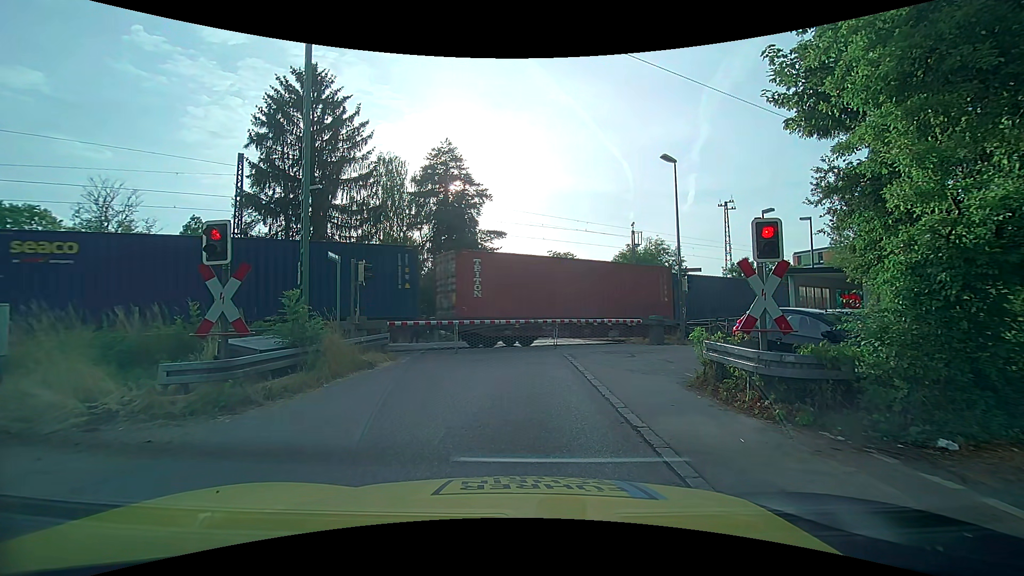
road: unclassified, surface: asphalt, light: Day
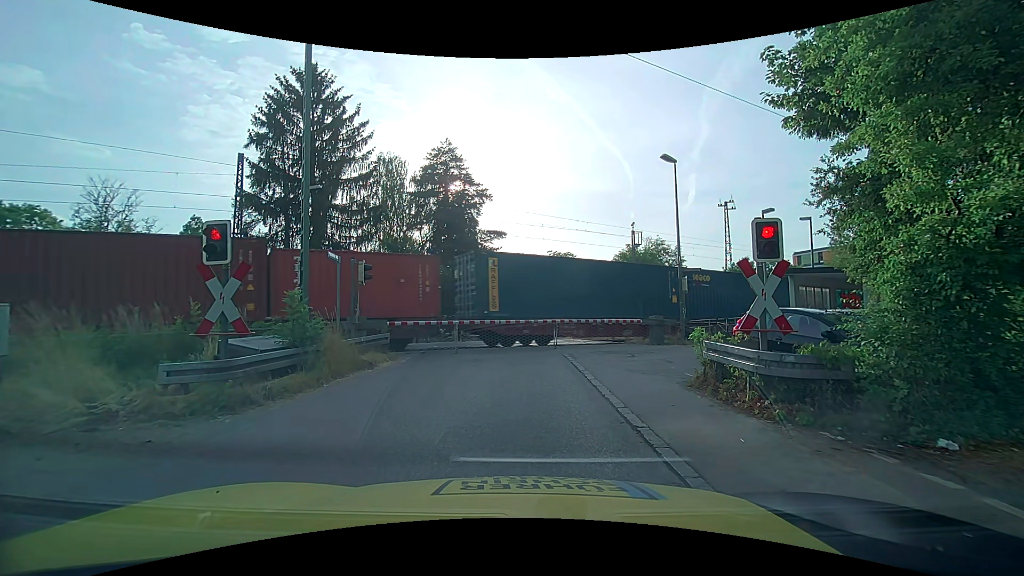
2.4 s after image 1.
(0.0, 0.0) m; 0°
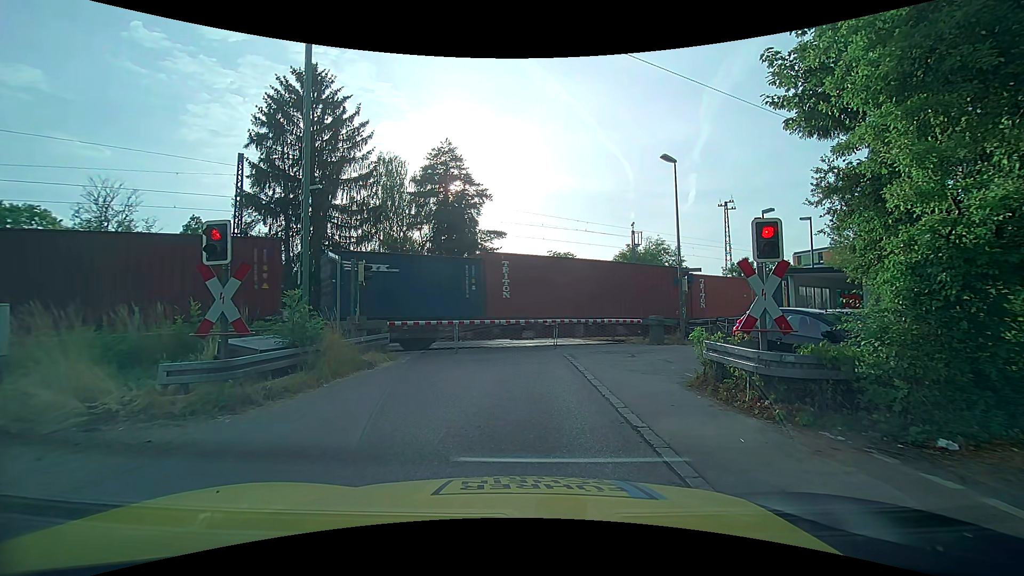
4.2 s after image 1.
(0.0, 0.0) m; 0°
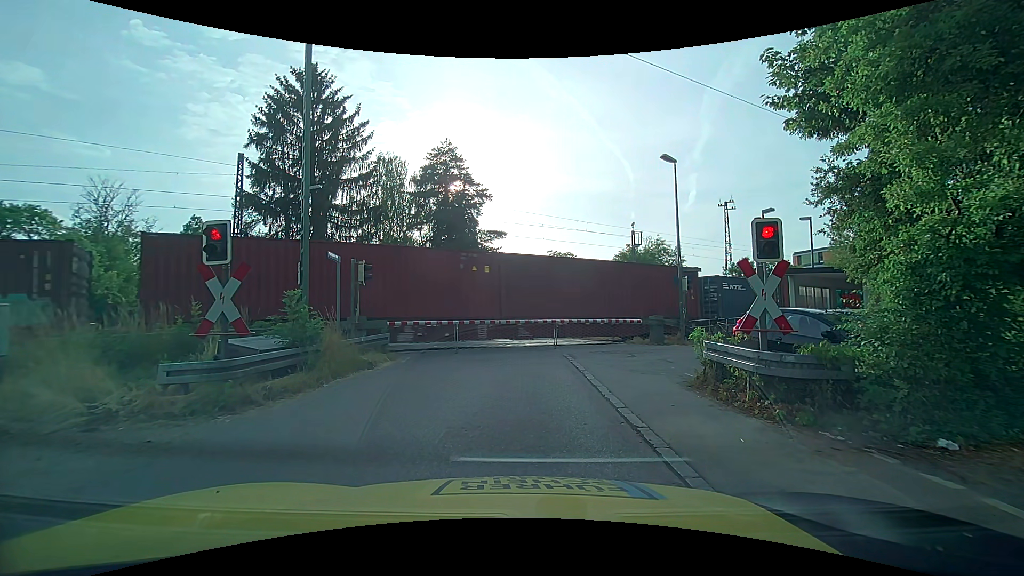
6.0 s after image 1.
(0.0, 0.0) m; 0°
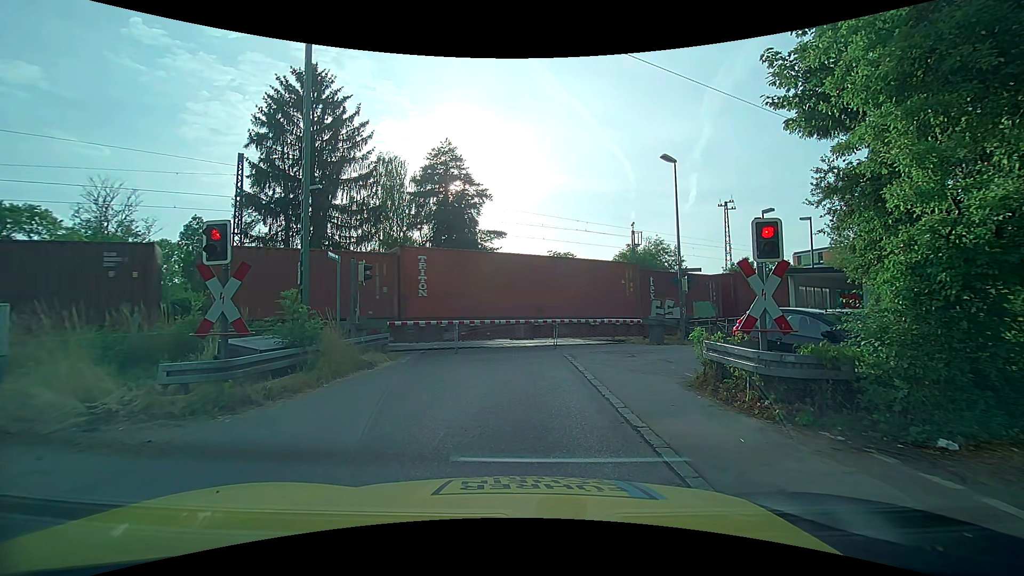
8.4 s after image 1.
(0.0, 0.0) m; 0°
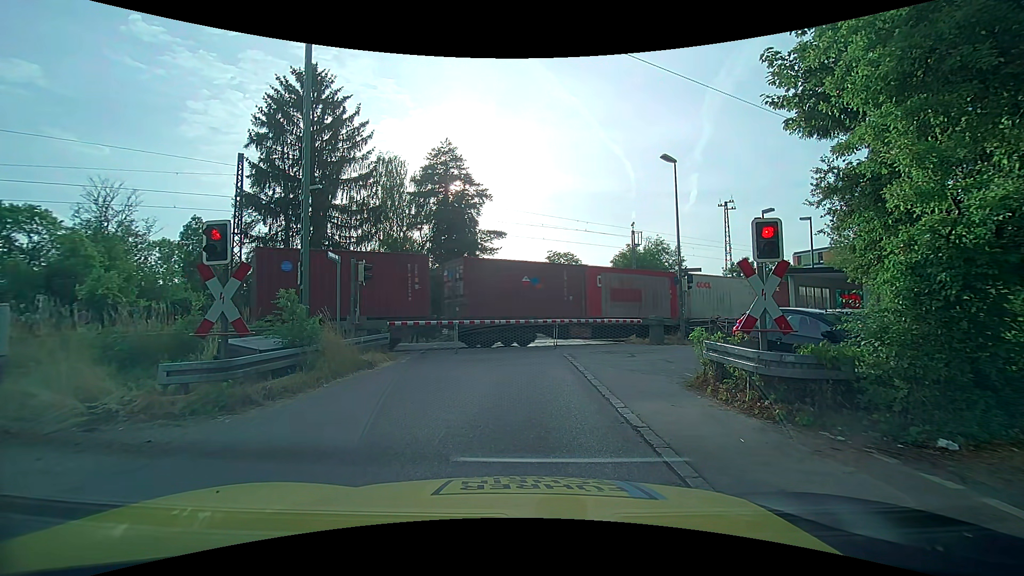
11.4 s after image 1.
(0.0, 0.0) m; 0°
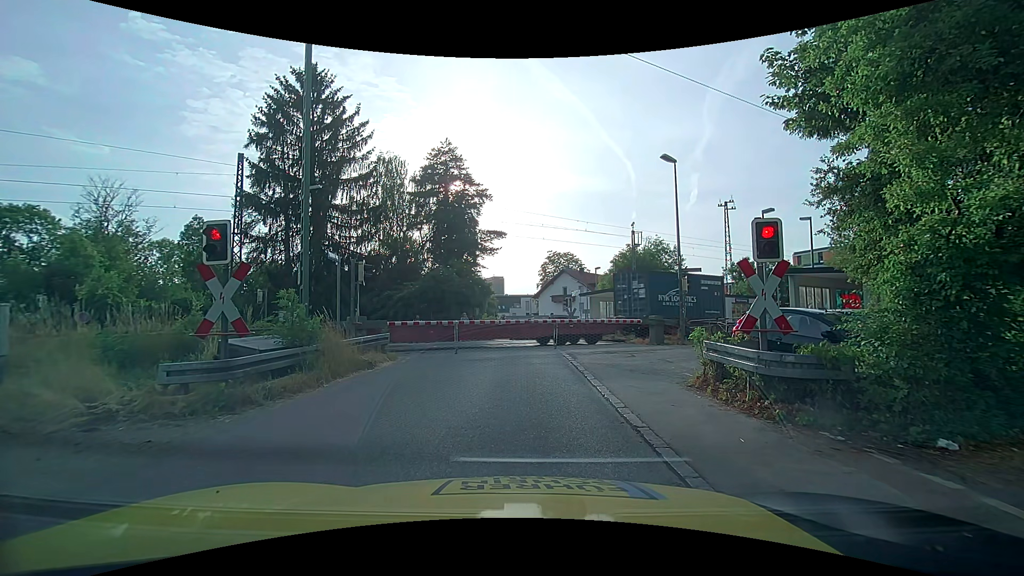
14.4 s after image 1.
(0.0, 0.0) m; 0°
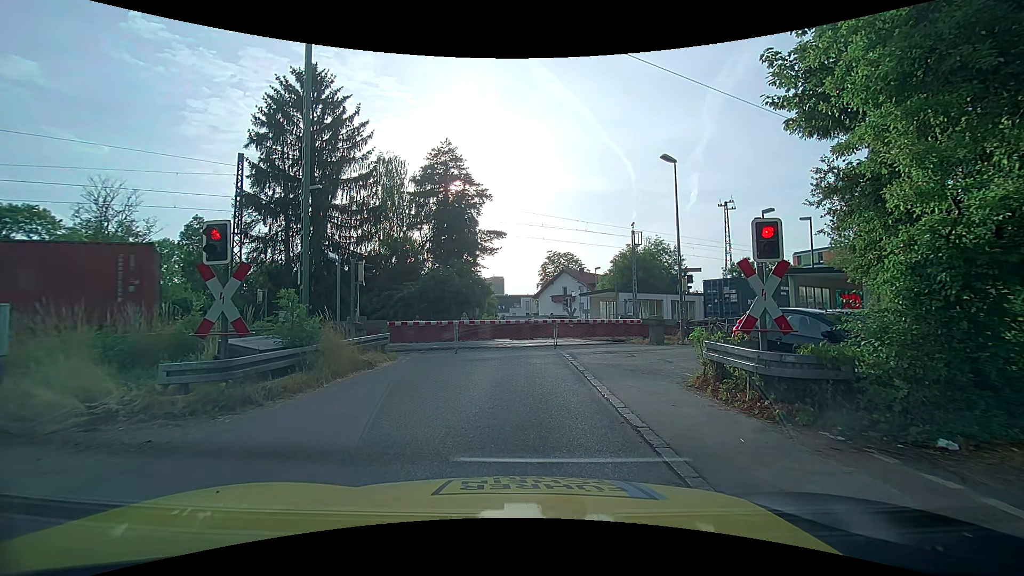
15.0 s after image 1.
(0.0, 0.0) m; 0°
